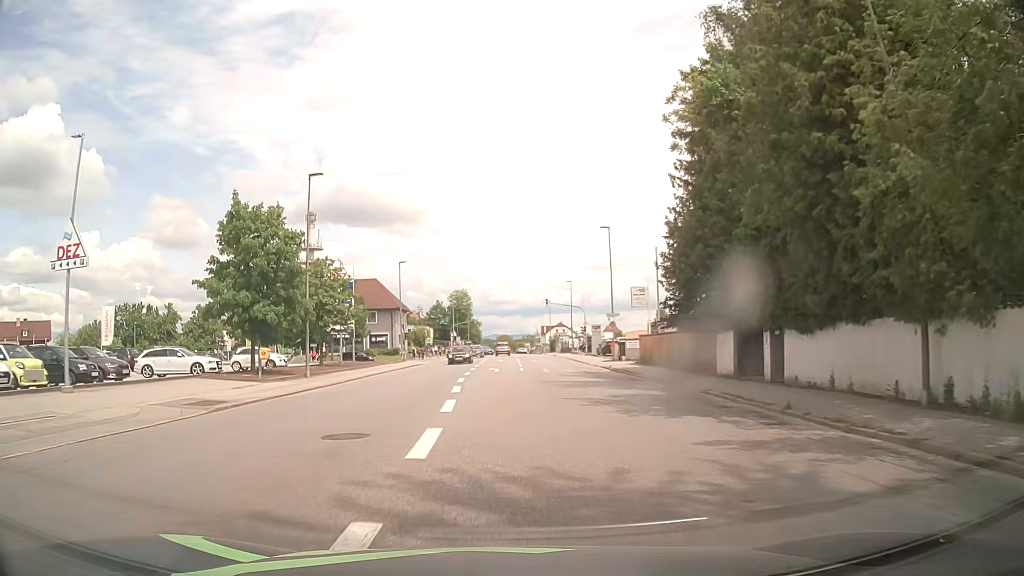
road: tertiary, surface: asphalt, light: Day
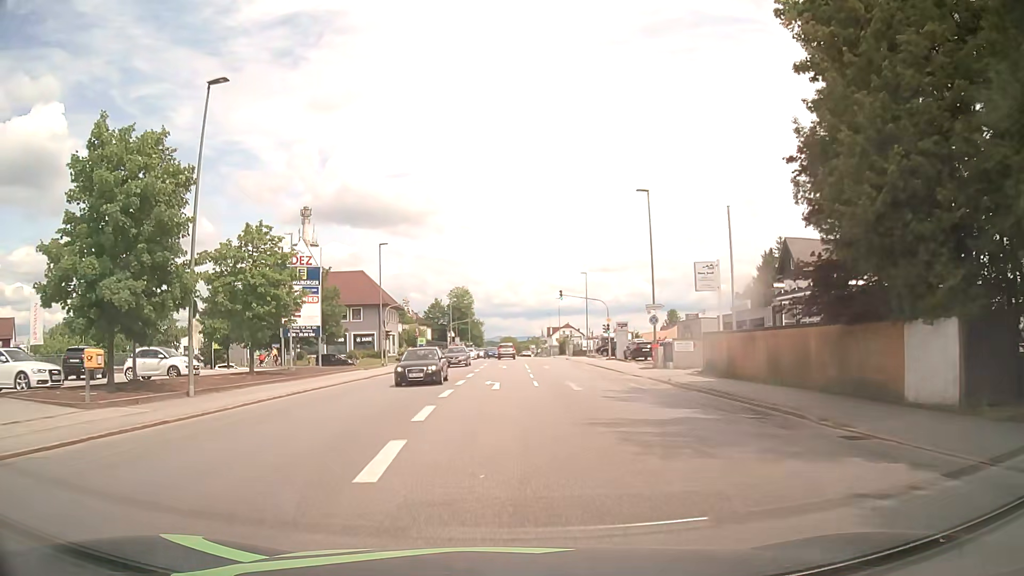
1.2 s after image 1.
(-0.1, +13.5) m; -1°
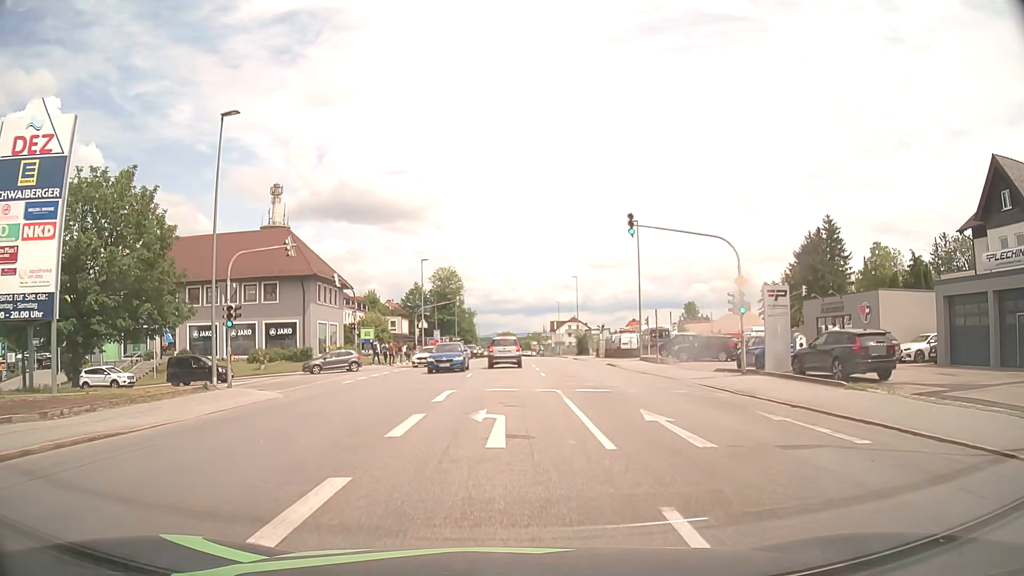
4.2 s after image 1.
(0.0, +32.9) m; 0°
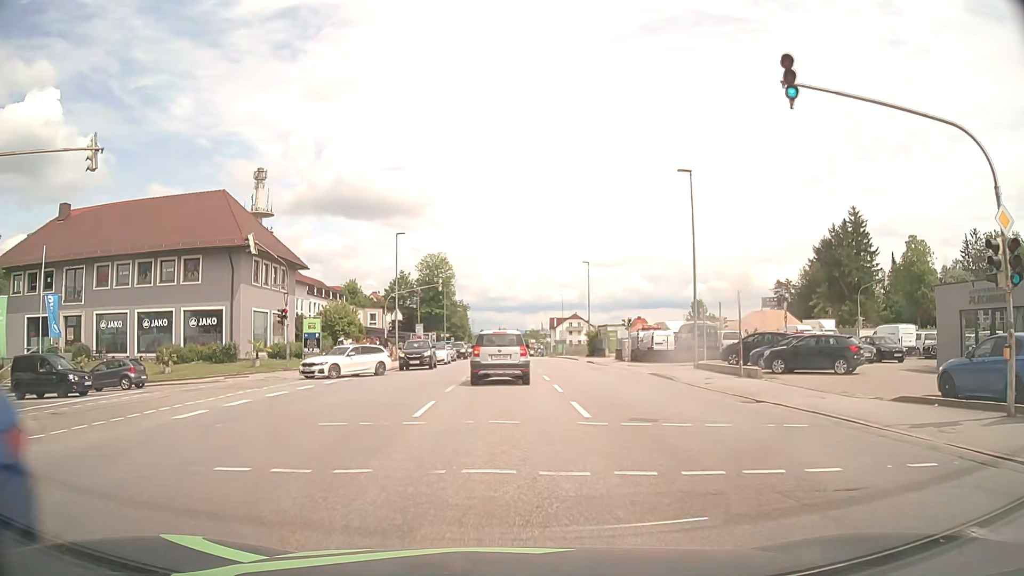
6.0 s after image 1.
(0.0, +14.7) m; +1°
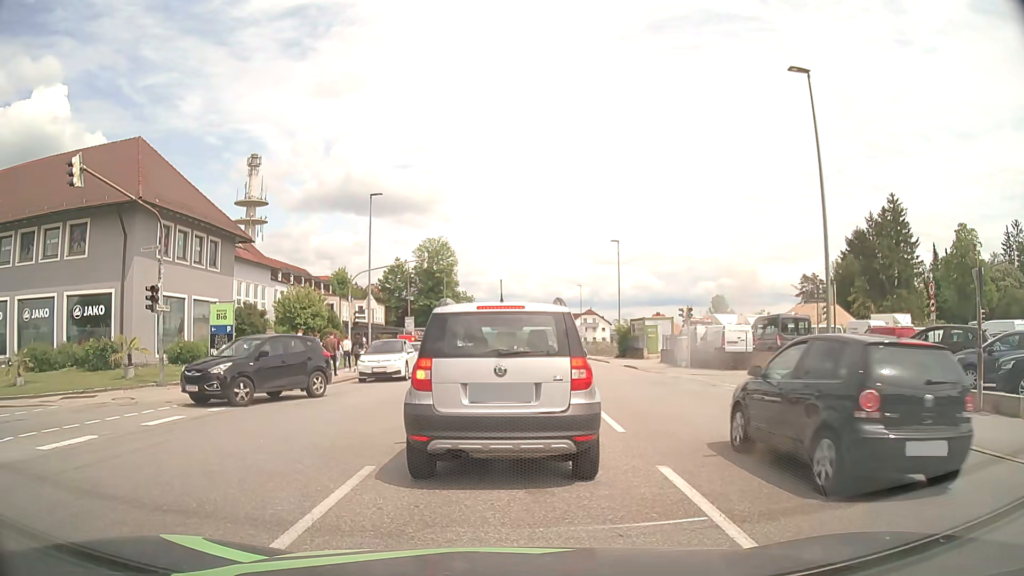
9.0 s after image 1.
(0.0, +13.4) m; -2°
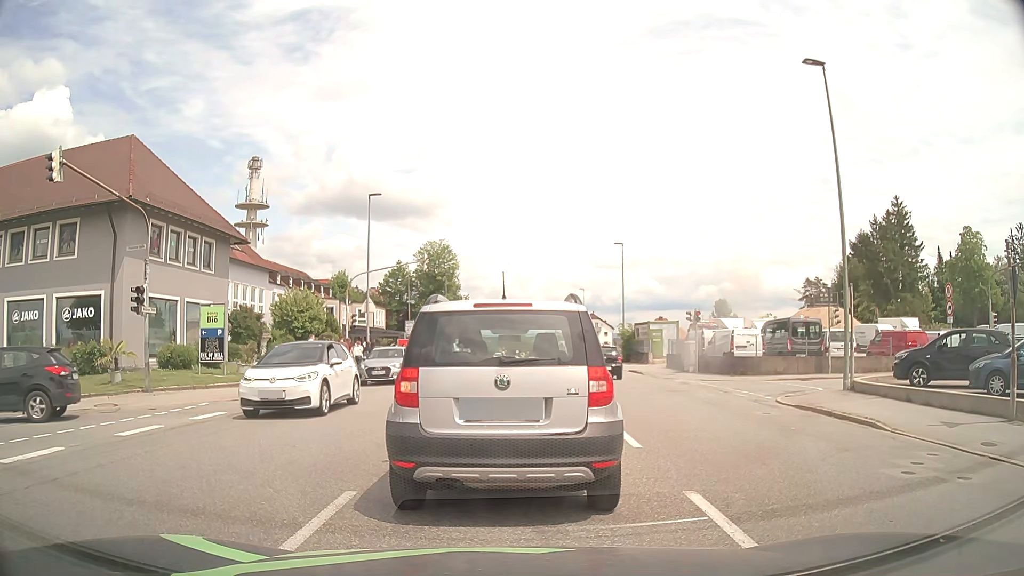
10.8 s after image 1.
(0.0, +1.0) m; 0°
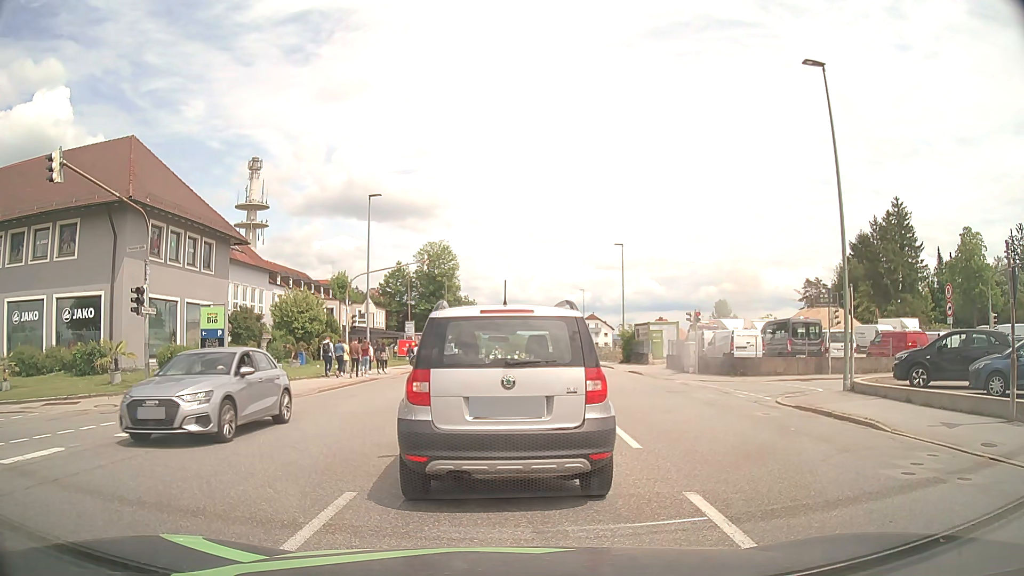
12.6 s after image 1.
(0.0, +0.1) m; 0°
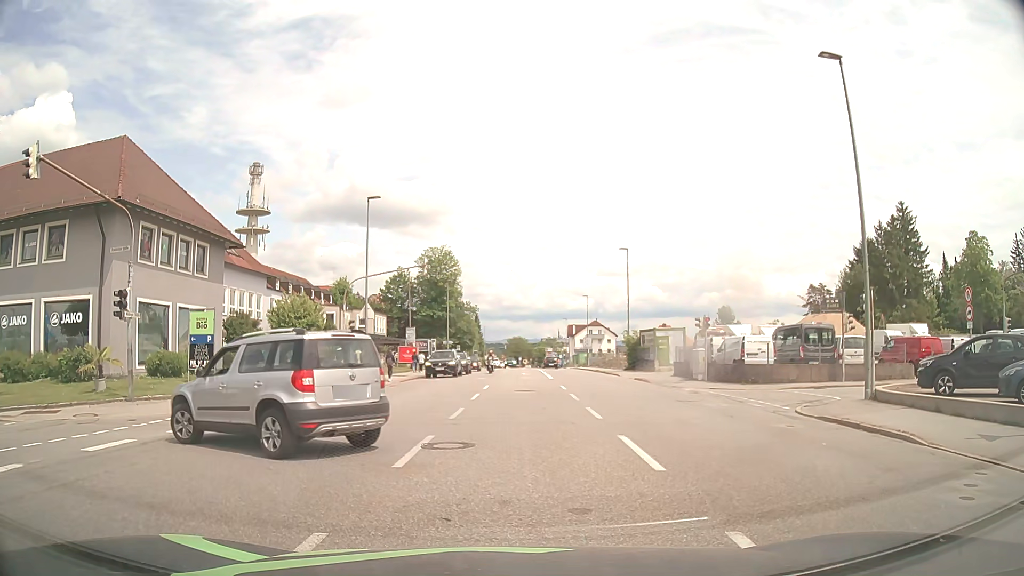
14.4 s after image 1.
(0.0, +1.3) m; 0°
